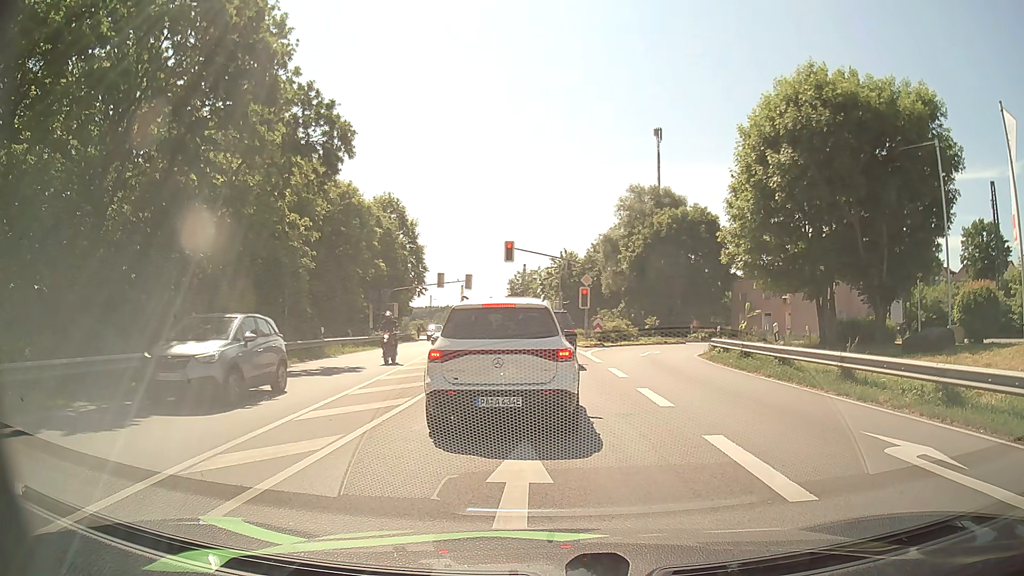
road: tertiary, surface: asphalt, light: Day
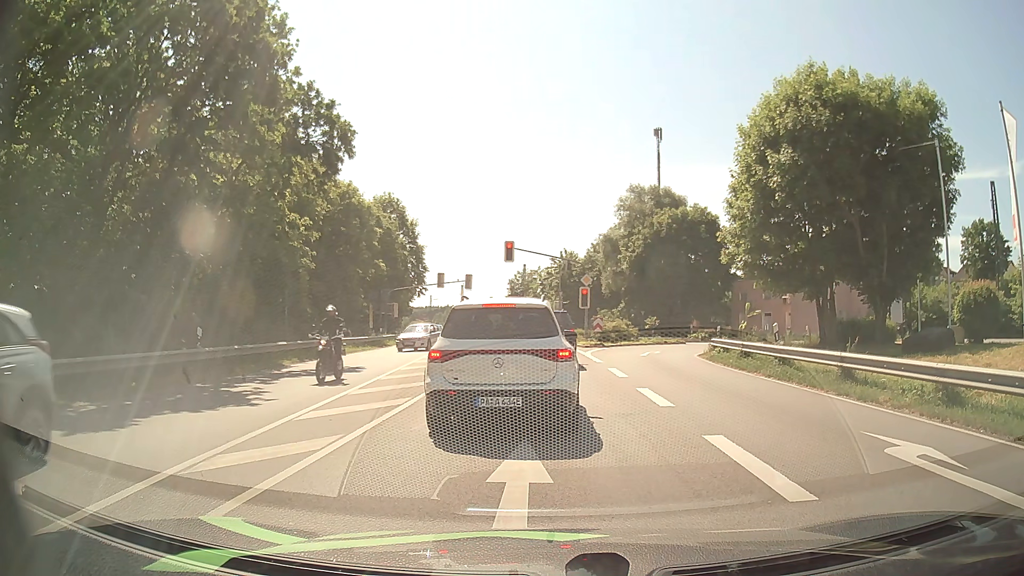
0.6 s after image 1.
(0.0, 0.0) m; 0°
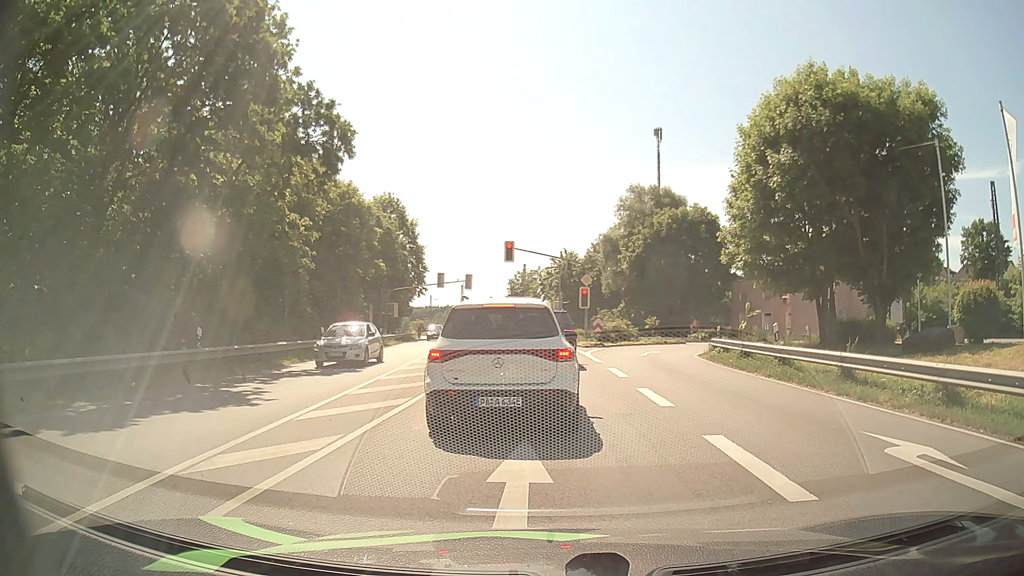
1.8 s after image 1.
(0.0, 0.0) m; 0°
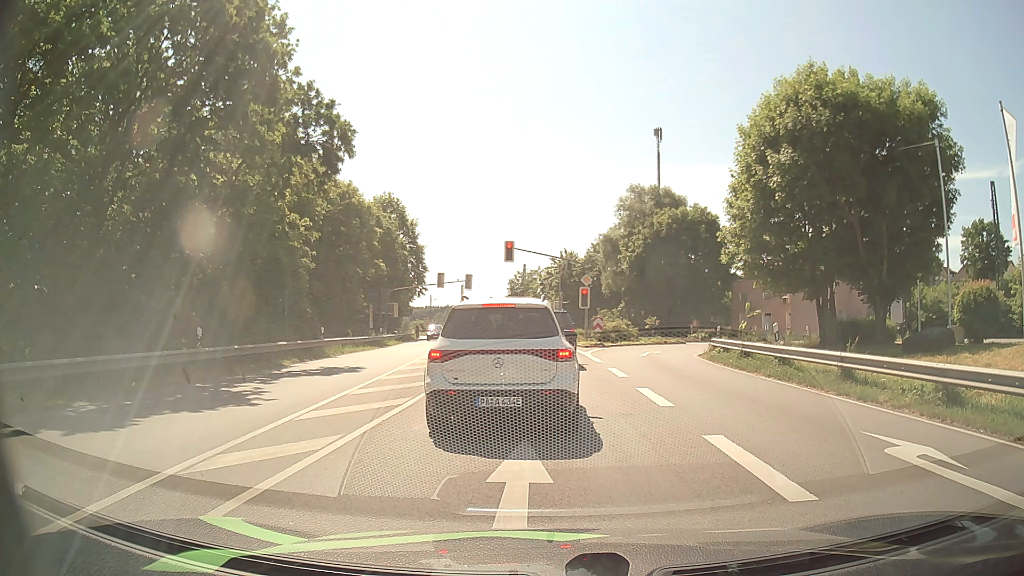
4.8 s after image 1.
(0.0, 0.0) m; 0°
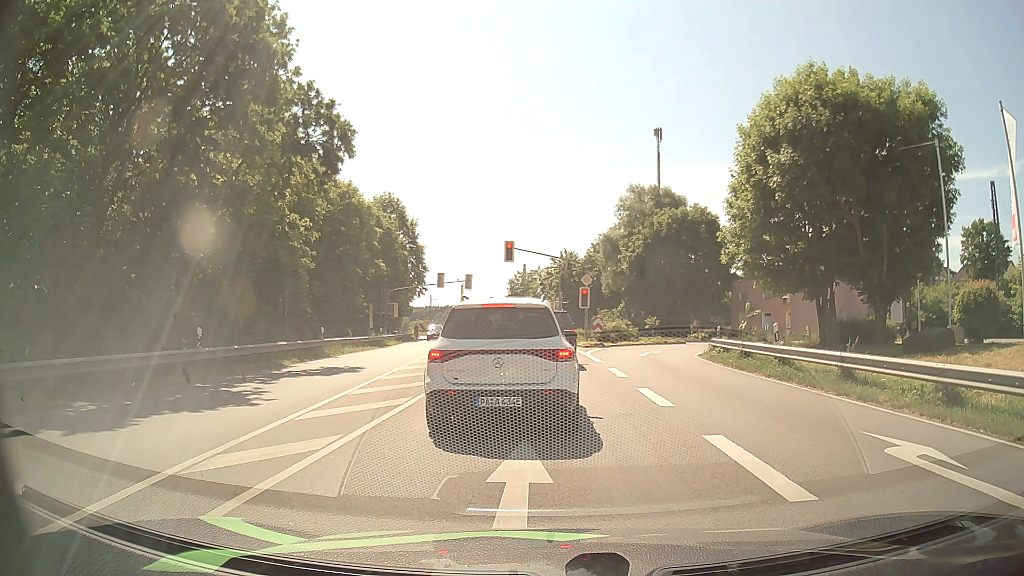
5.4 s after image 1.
(0.0, 0.0) m; 0°
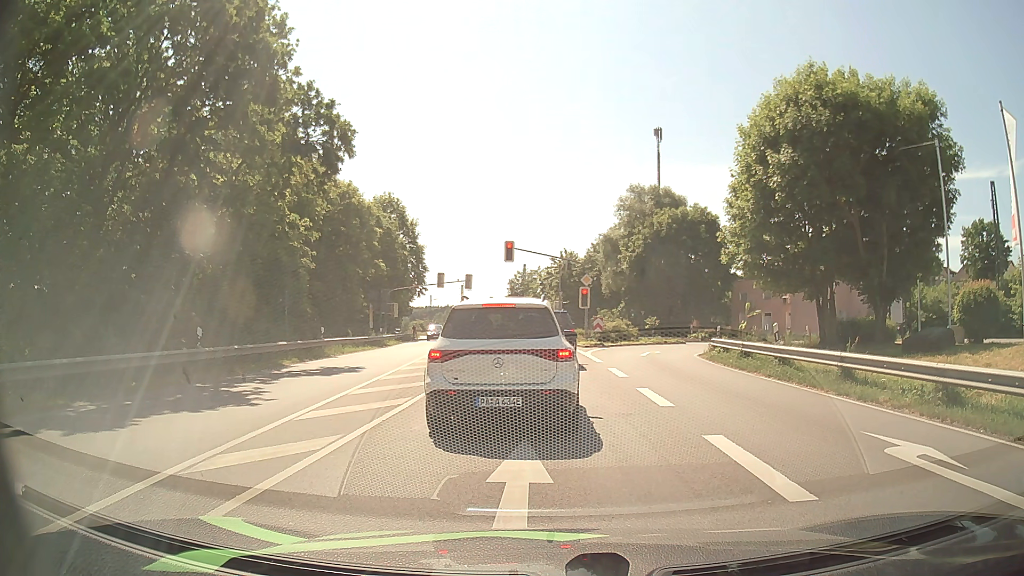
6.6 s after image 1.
(0.0, 0.0) m; 0°
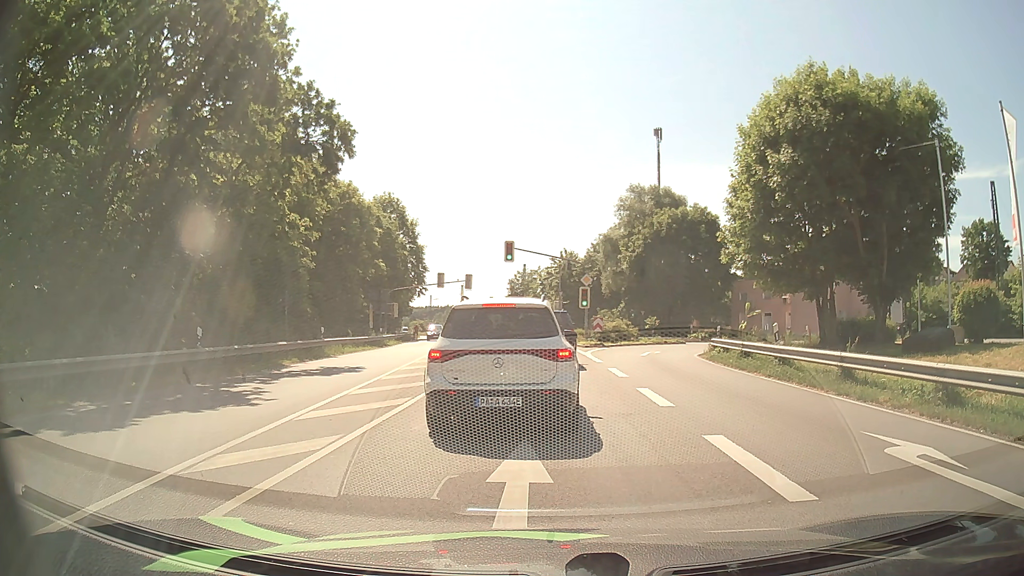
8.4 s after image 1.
(0.0, 0.0) m; 0°
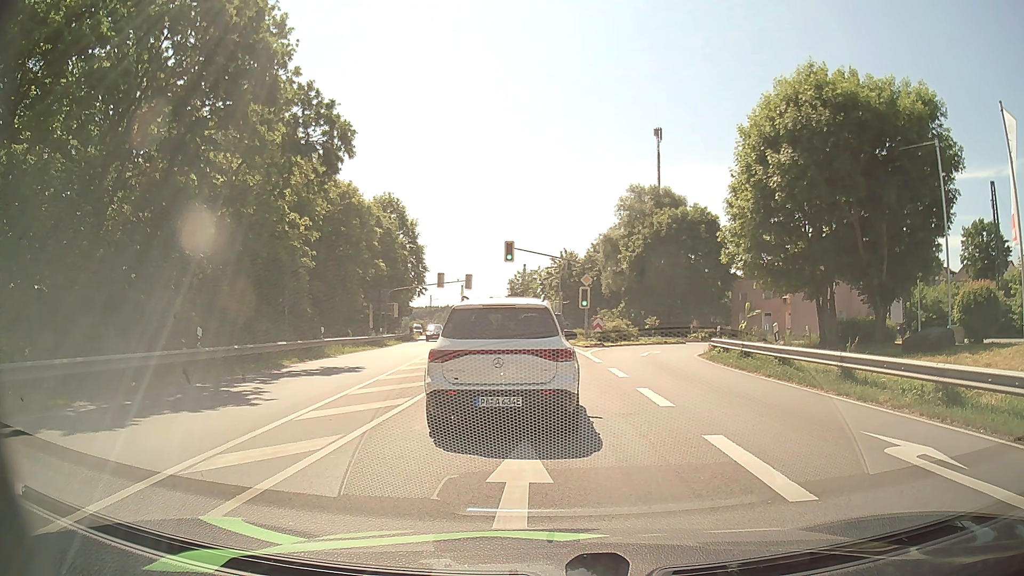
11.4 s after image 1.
(0.0, 0.0) m; 0°
(0, +10) (0, +20) (0, +30) (0, +40) (0, +50) (-1, +60) (-1, +70) (-2, +80) (-4, +90) (-5, +100) m
